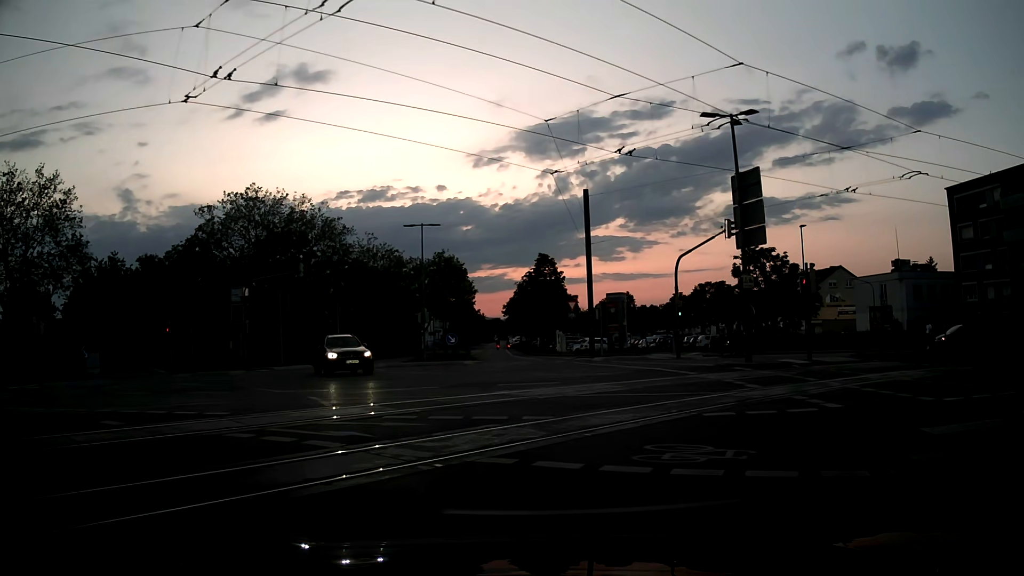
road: secondary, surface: asphalt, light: Dusk
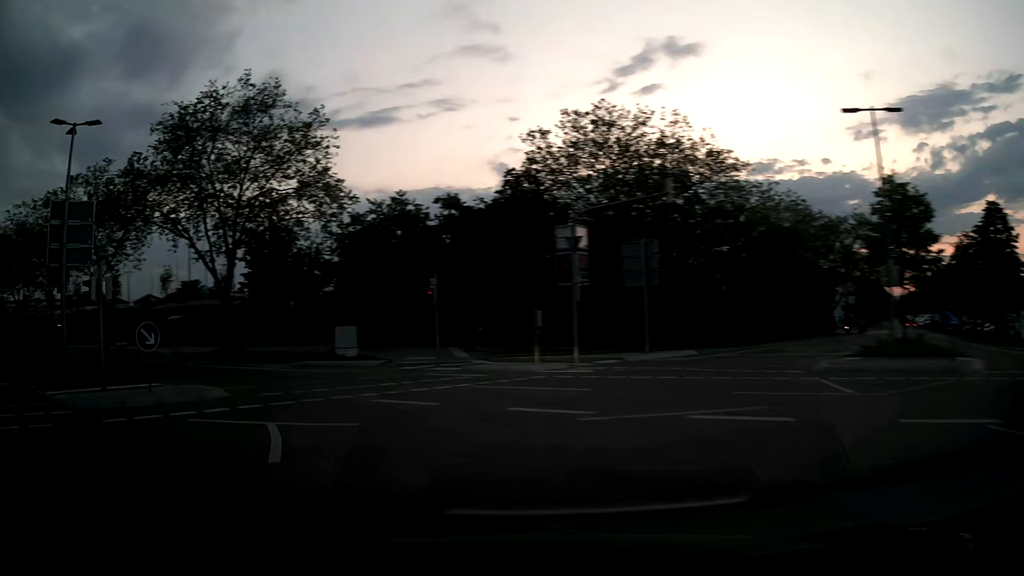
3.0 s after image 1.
(-4.4, +17.7) m; -33°
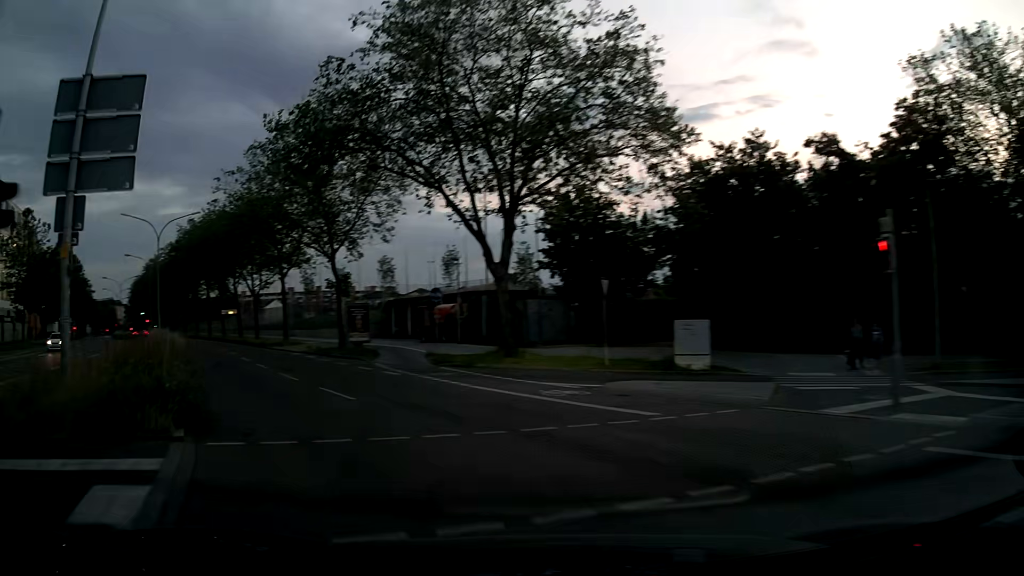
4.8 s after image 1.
(-3.2, +13.0) m; -28°
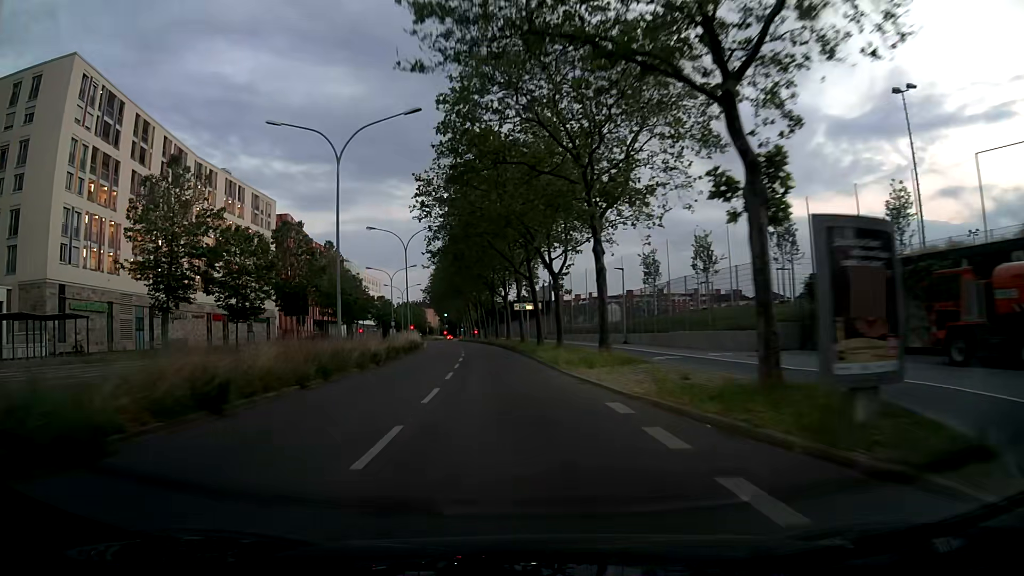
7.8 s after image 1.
(-7.9, +24.7) m; -28°
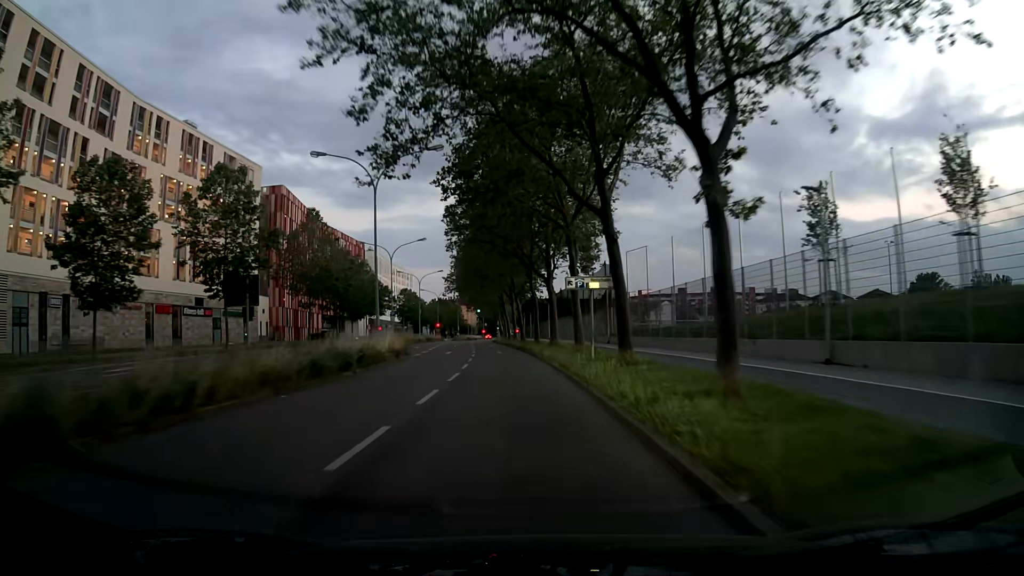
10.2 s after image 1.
(-1.6, +24.5) m; -6°
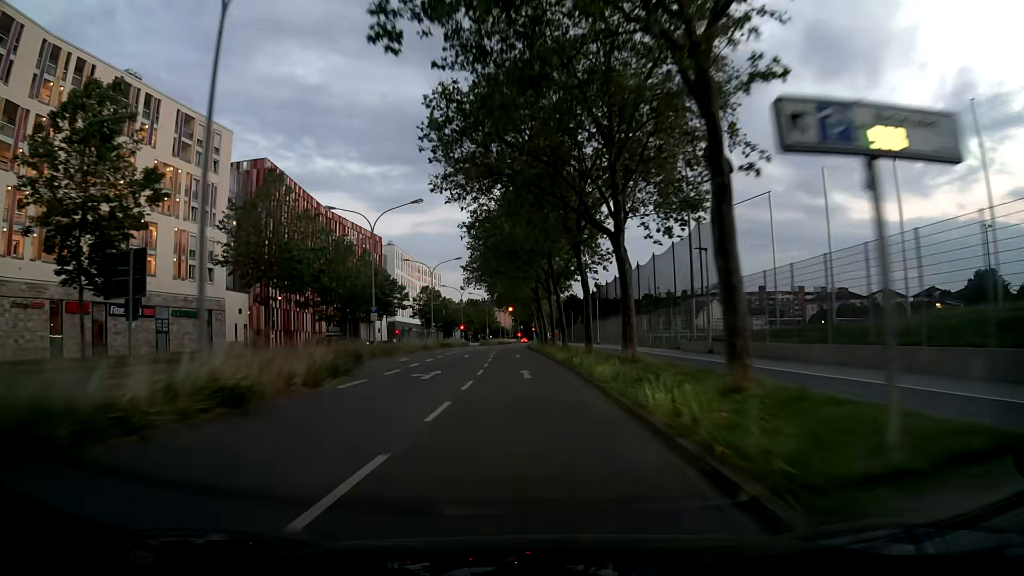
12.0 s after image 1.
(-0.4, +20.3) m; -2°
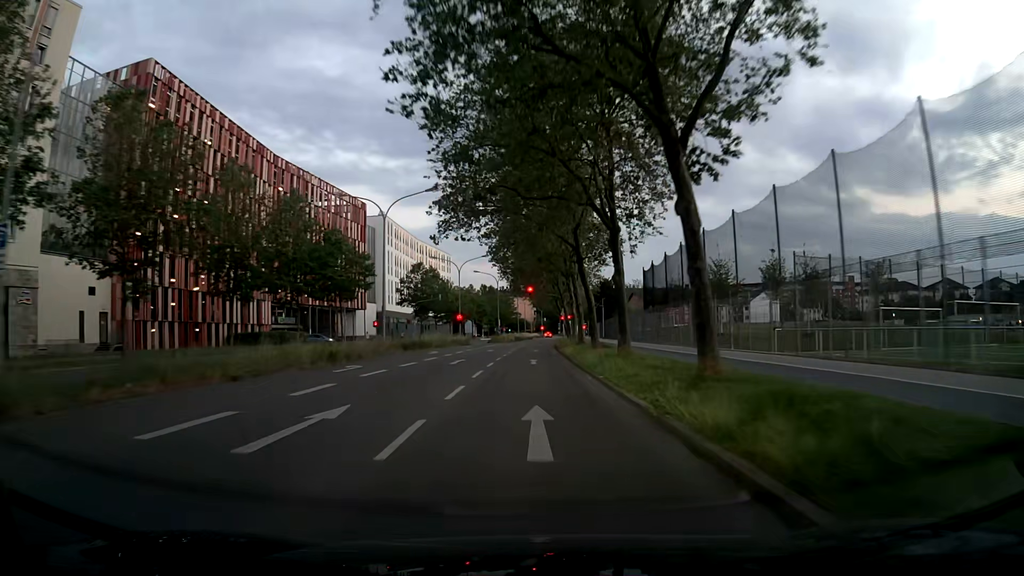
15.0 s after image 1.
(-0.8, +33.8) m; -2°
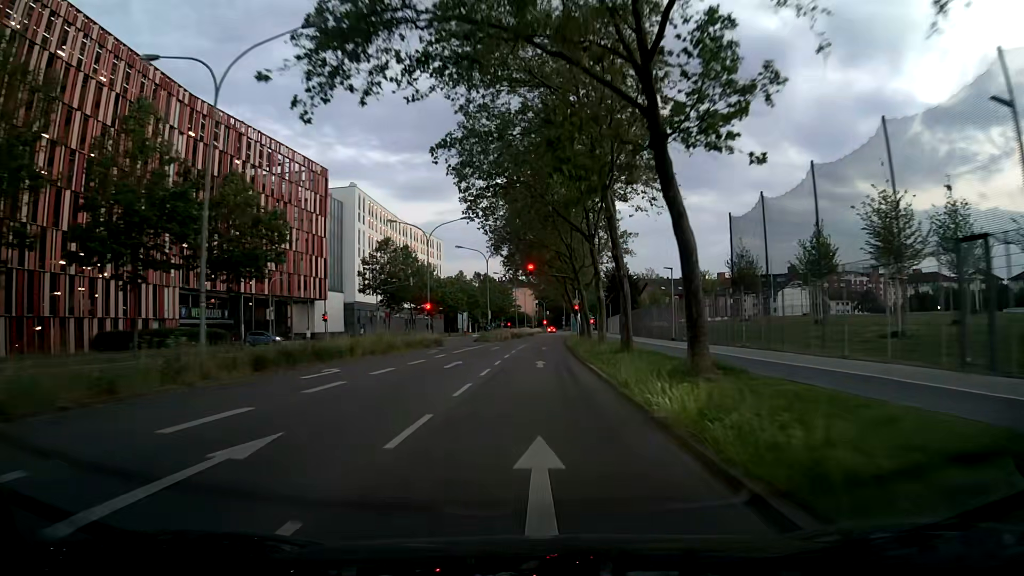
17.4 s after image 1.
(0.0, +23.2) m; 0°
